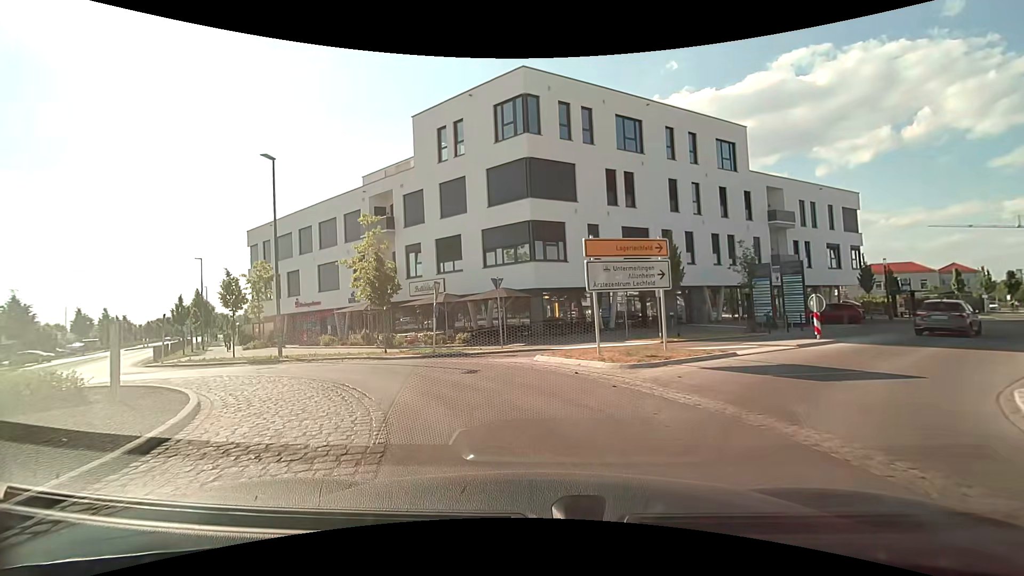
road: tertiary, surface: asphalt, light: Day
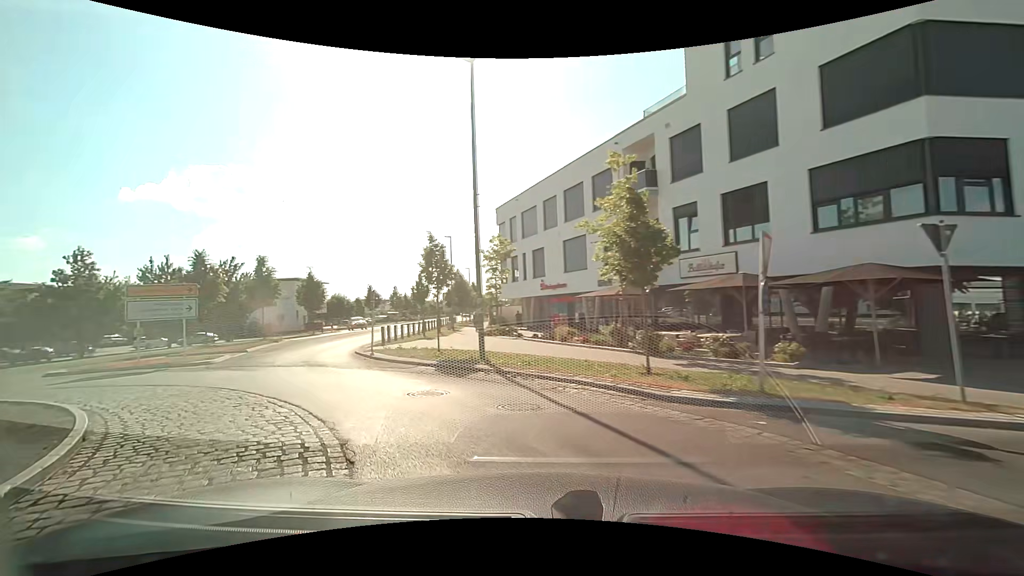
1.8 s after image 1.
(-2.1, +9.9) m; -28°
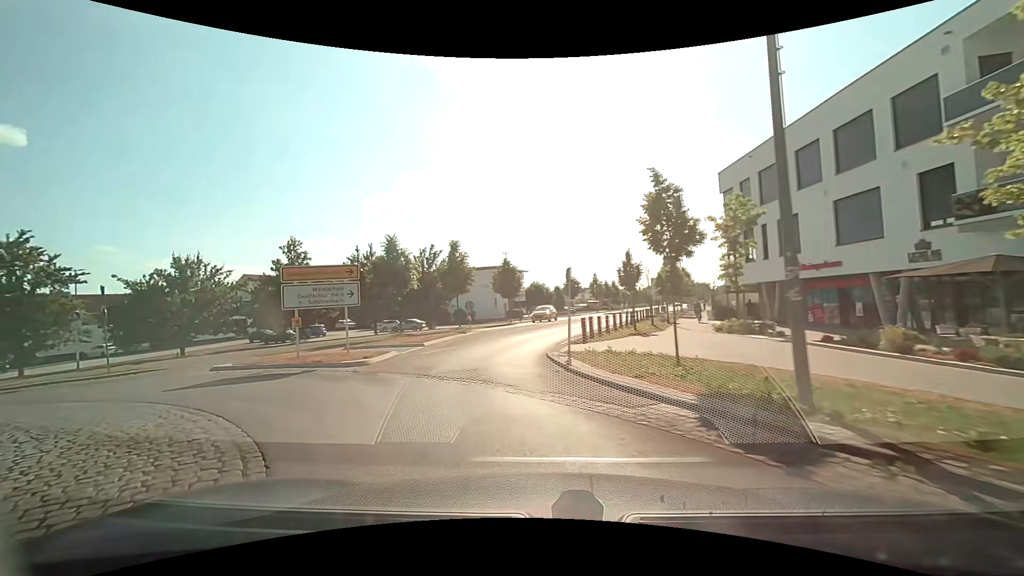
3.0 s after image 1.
(-1.4, +6.8) m; -22°
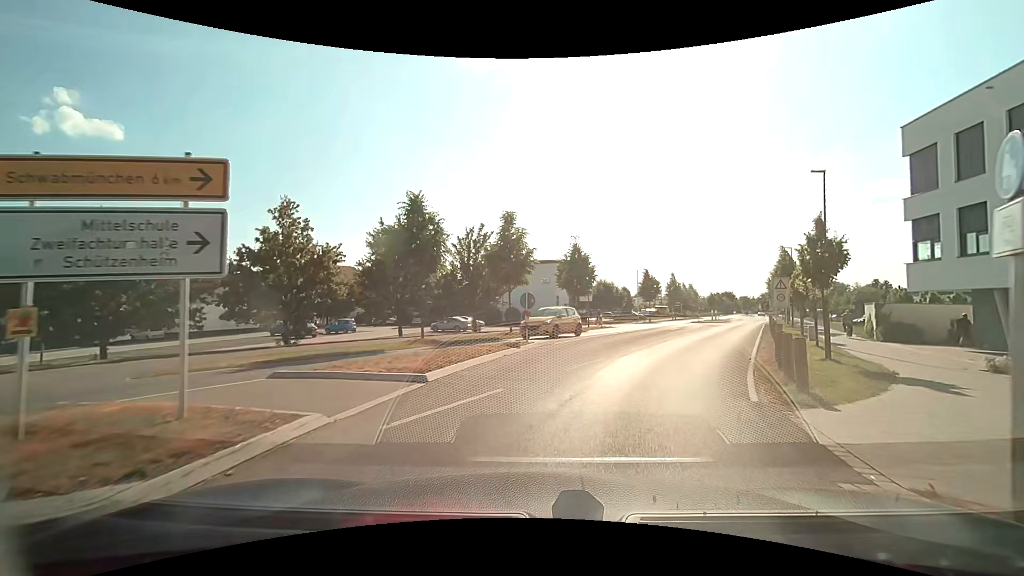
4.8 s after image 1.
(-1.8, +11.3) m; -7°
(+1, +10) (+5, +19) (+8, +29) (+12, +38) (+16, +47) (+20, +56) (+24, +65) (+29, +74) (+33, +83) (+37, +93) m
